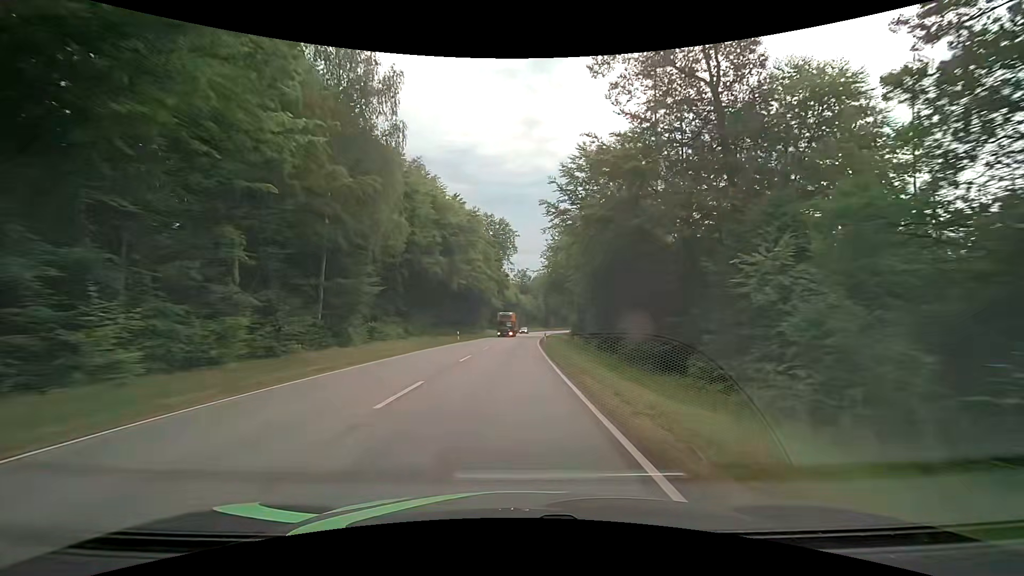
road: secondary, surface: asphalt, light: Day
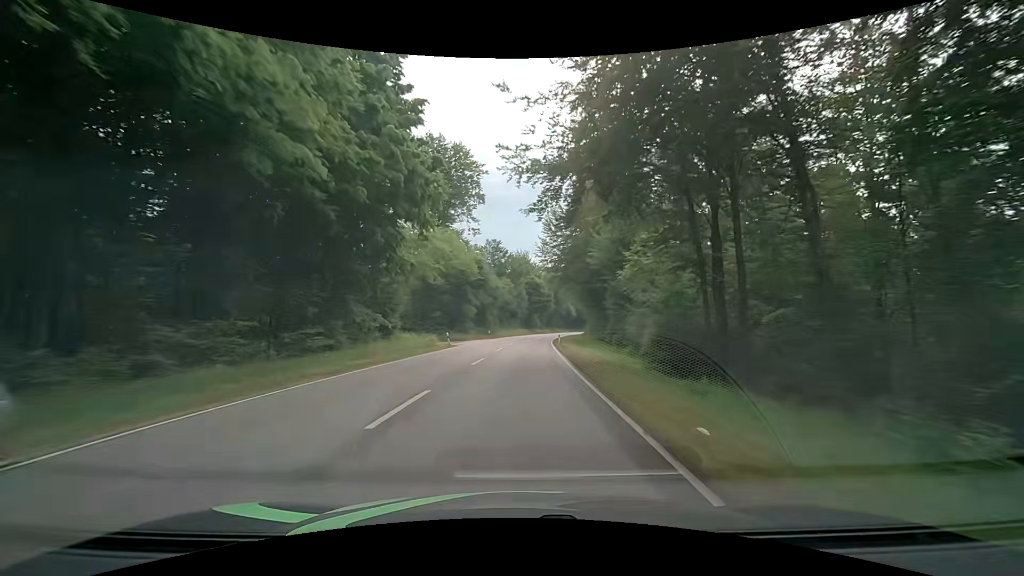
(+1.2, +61.5) m; +3°
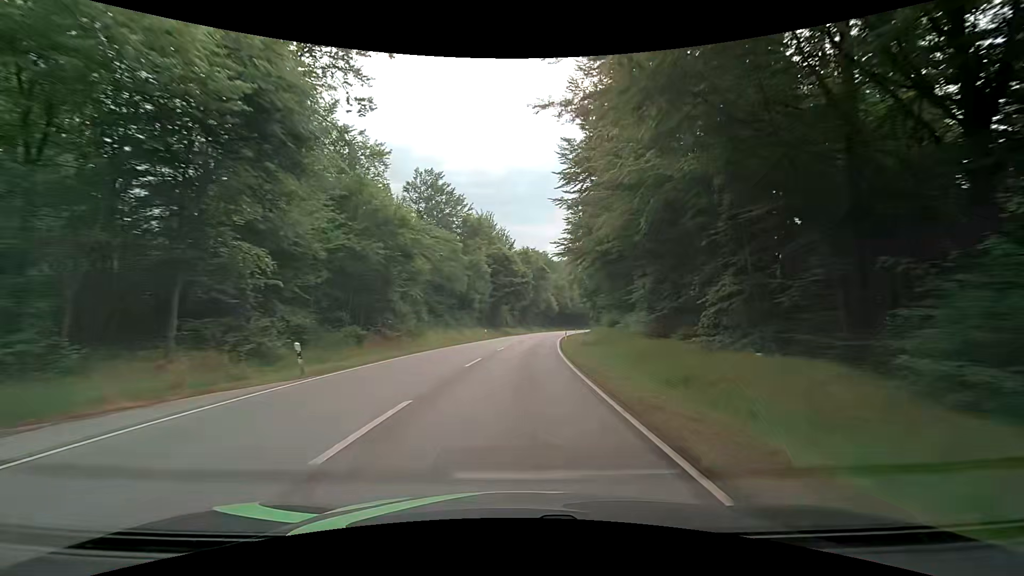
(+1.8, +49.6) m; +4°
(0, +10) (0, +20) (+1, +30) (+1, +40) (+2, +50) (+3, +60) (+4, +70) (+6, +80) (+7, +90) (+9, +99) m
